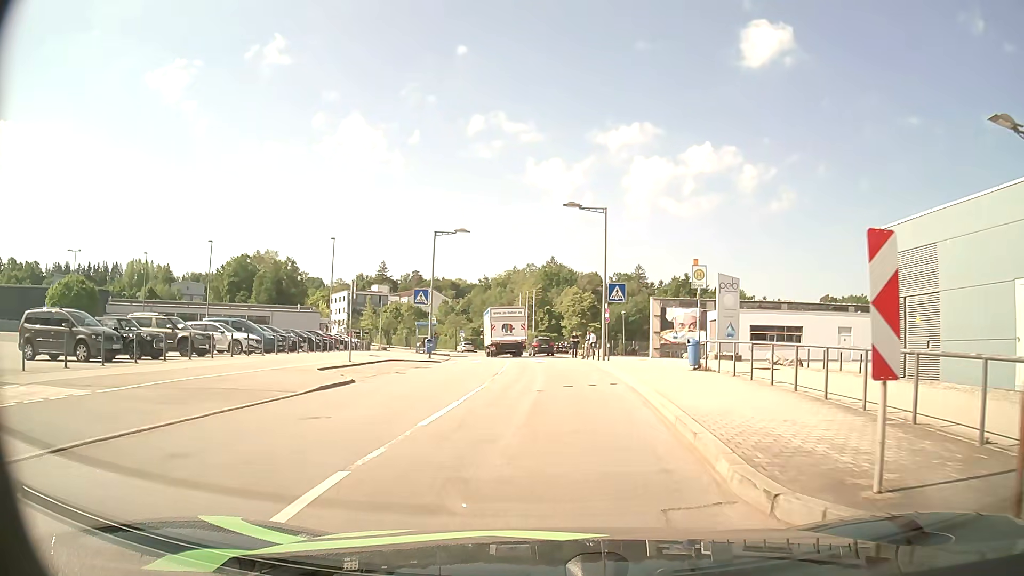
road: residential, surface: asphalt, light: Day
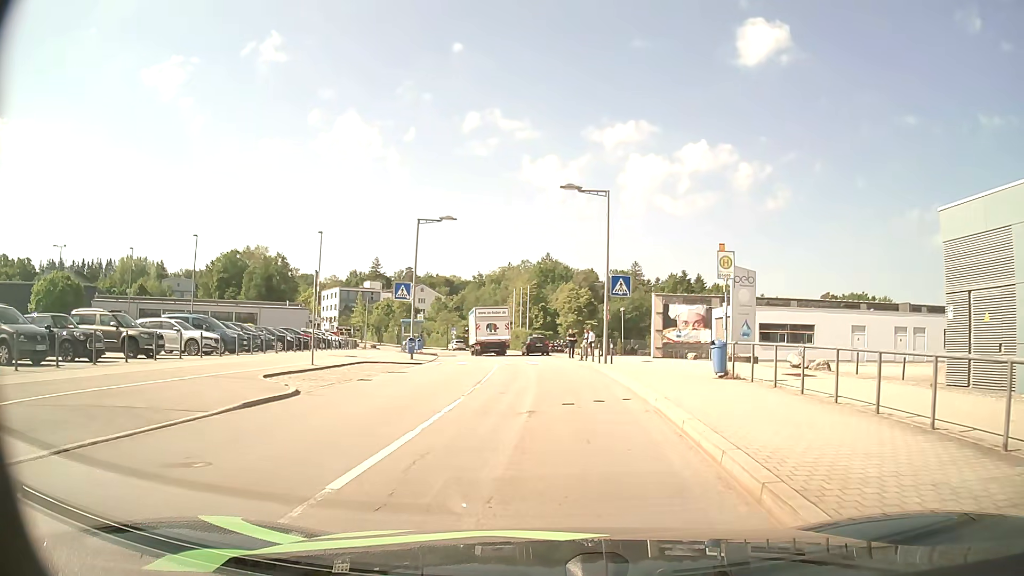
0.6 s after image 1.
(+0.1, +3.6) m; +1°
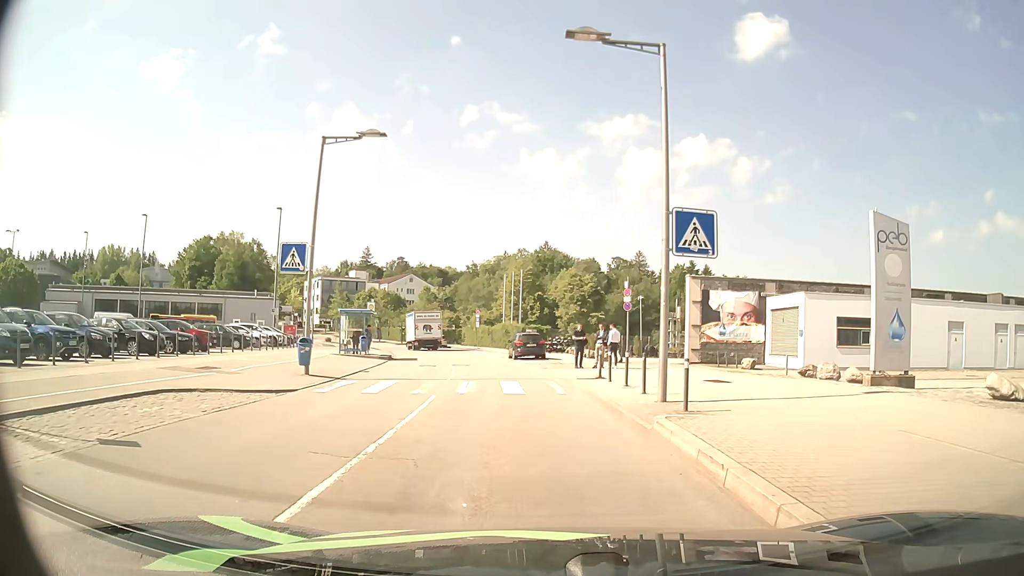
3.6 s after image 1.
(+0.2, +14.5) m; 0°
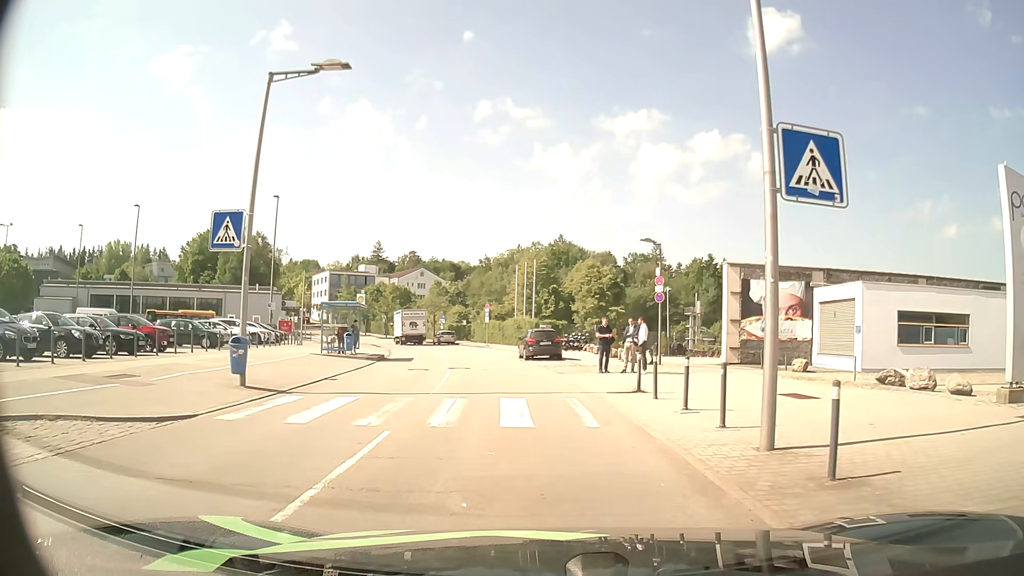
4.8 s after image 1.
(0.0, +5.4) m; -1°
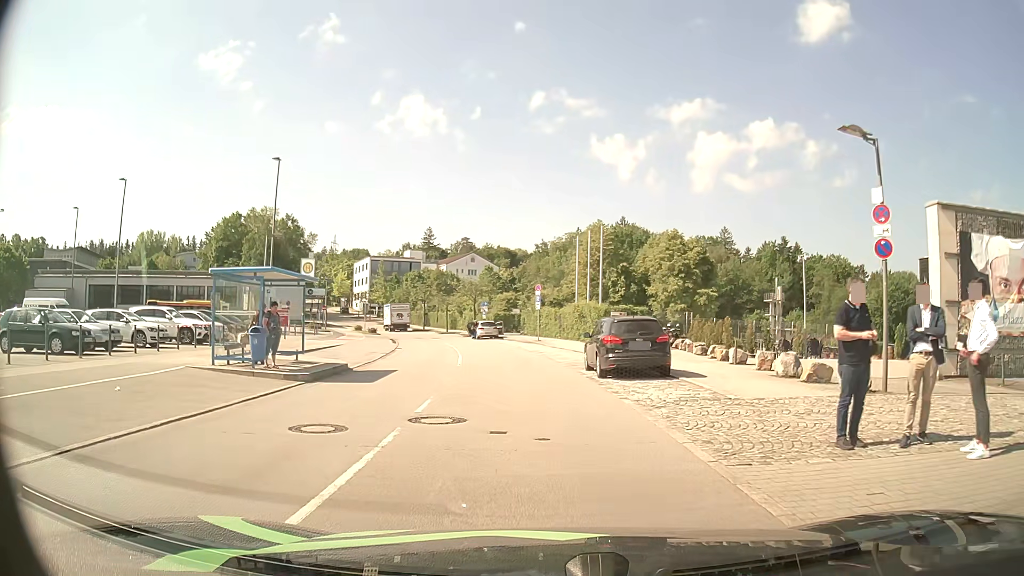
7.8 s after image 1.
(-0.6, +15.6) m; -5°
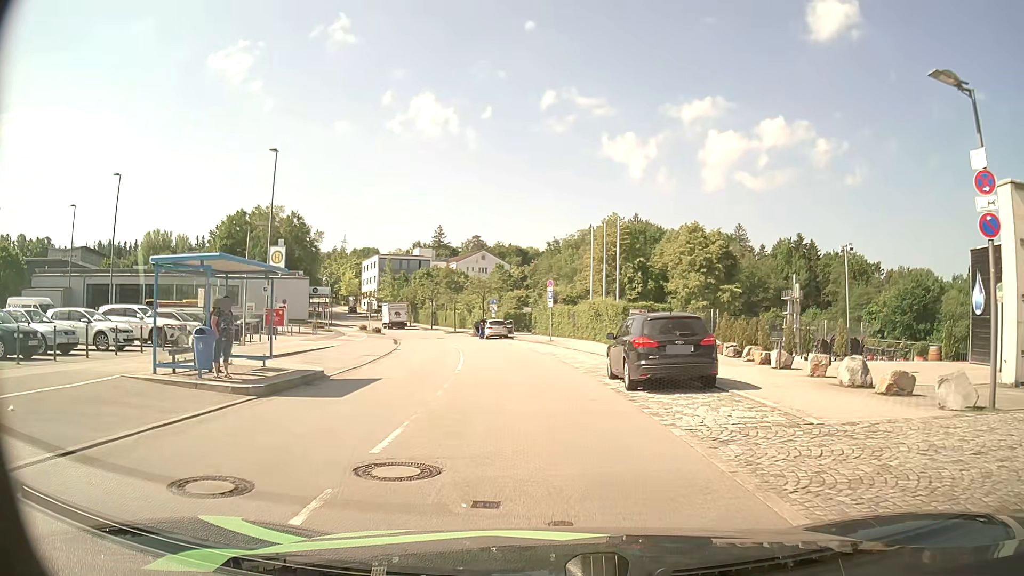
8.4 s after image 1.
(0.0, +3.4) m; -1°
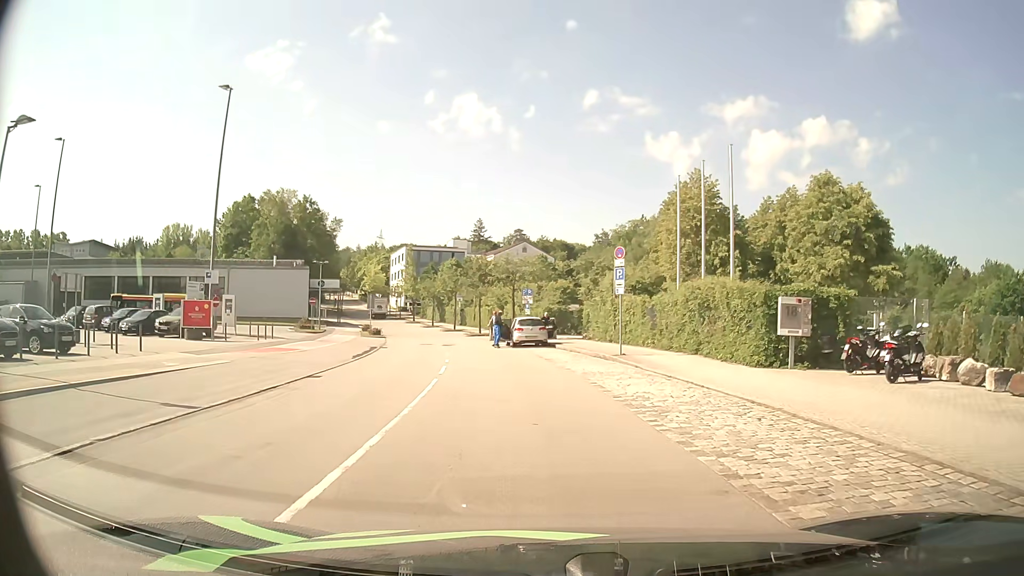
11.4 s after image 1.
(-0.6, +17.8) m; -3°
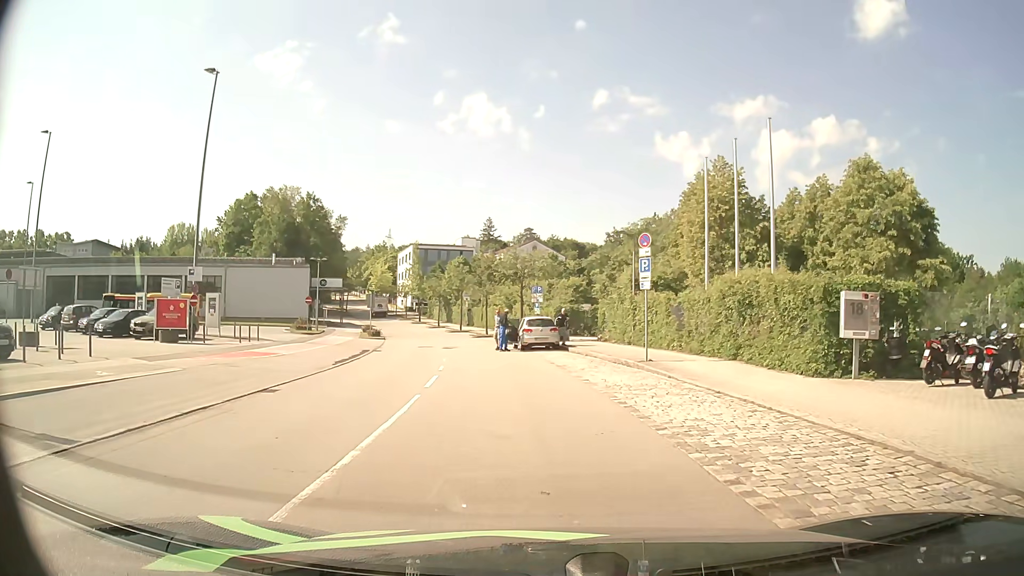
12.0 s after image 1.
(0.0, +3.5) m; -1°
(-1, +10) (-2, +20) (-4, +30) (-5, +40) (-7, +49) (-10, +59) (-12, +69) (-15, +78) (-19, +88) (-22, +97) m
